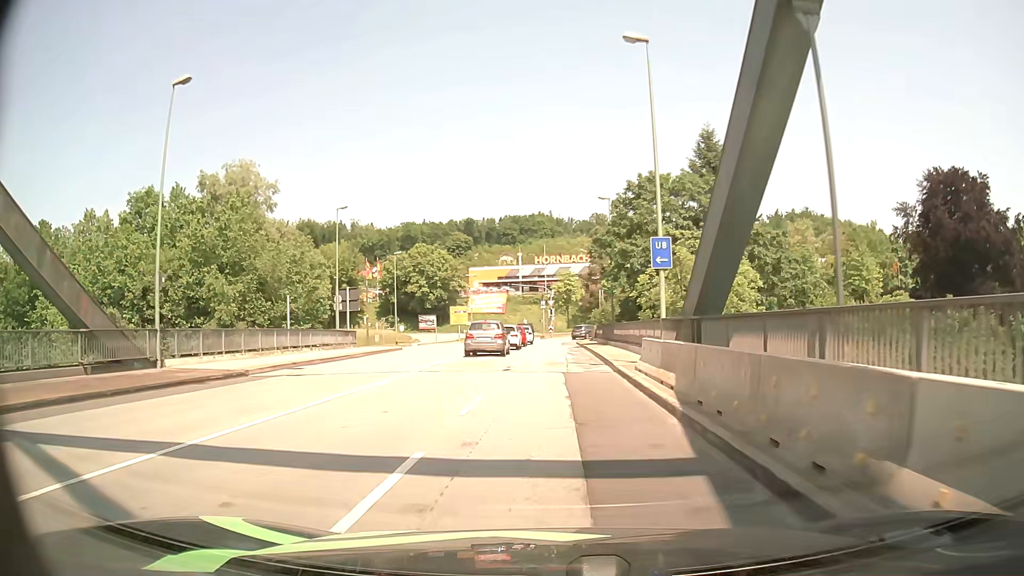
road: primary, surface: asphalt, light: Day
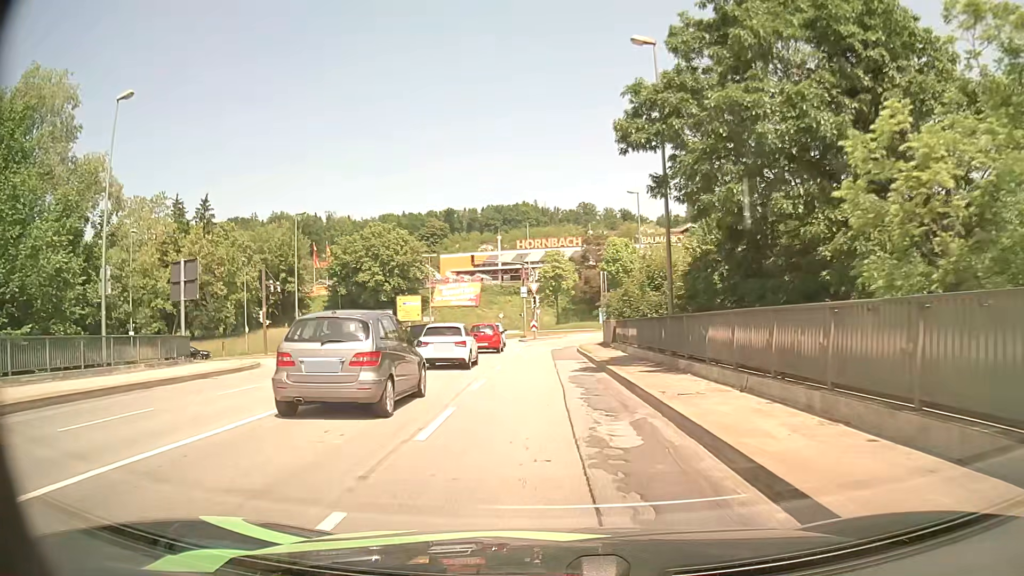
(+0.4, +26.3) m; +1°
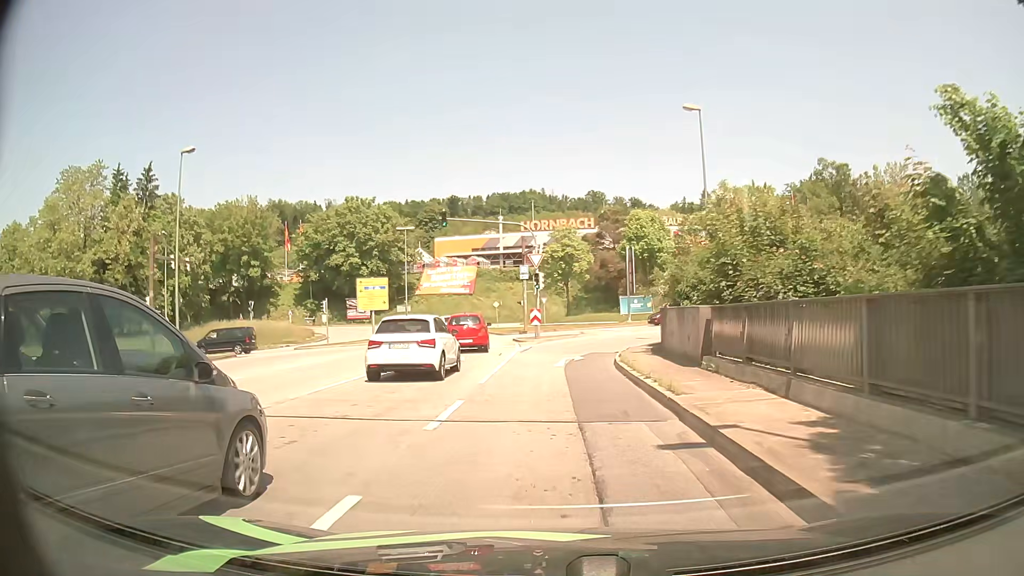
(-0.1, +17.6) m; -1°
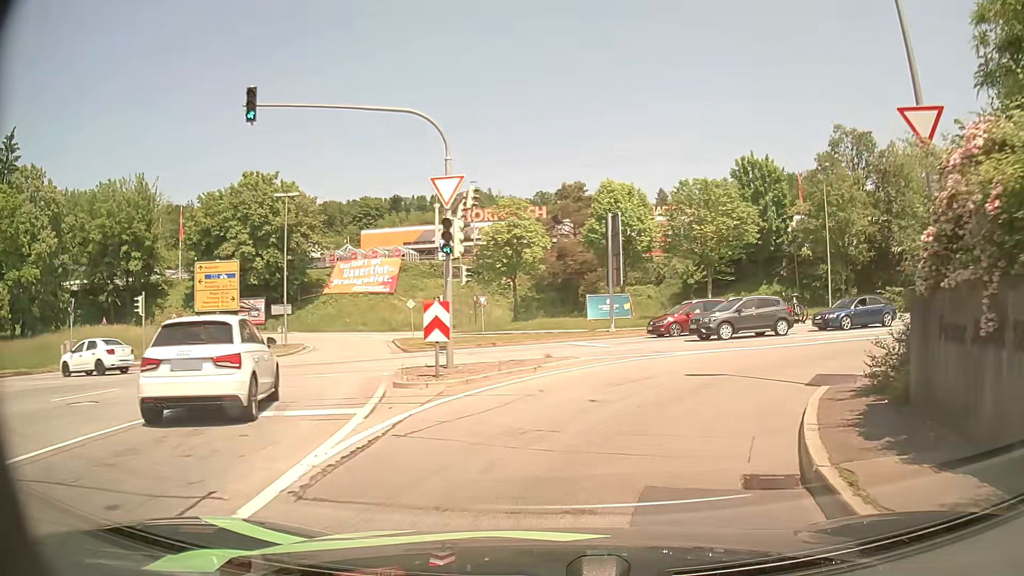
(+0.4, +19.7) m; +4°
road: primary_link
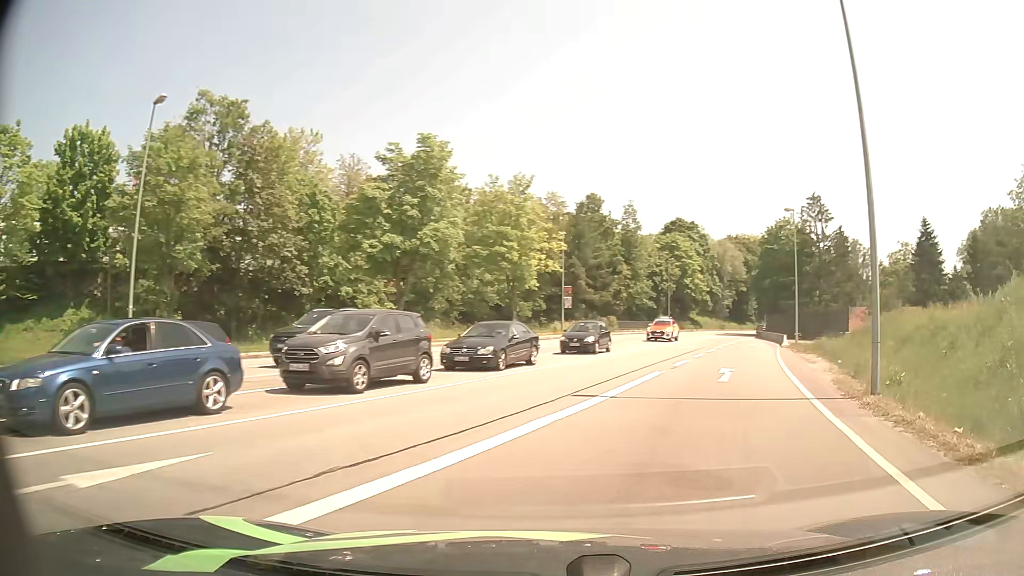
(+8.8, +18.6) m; +56°
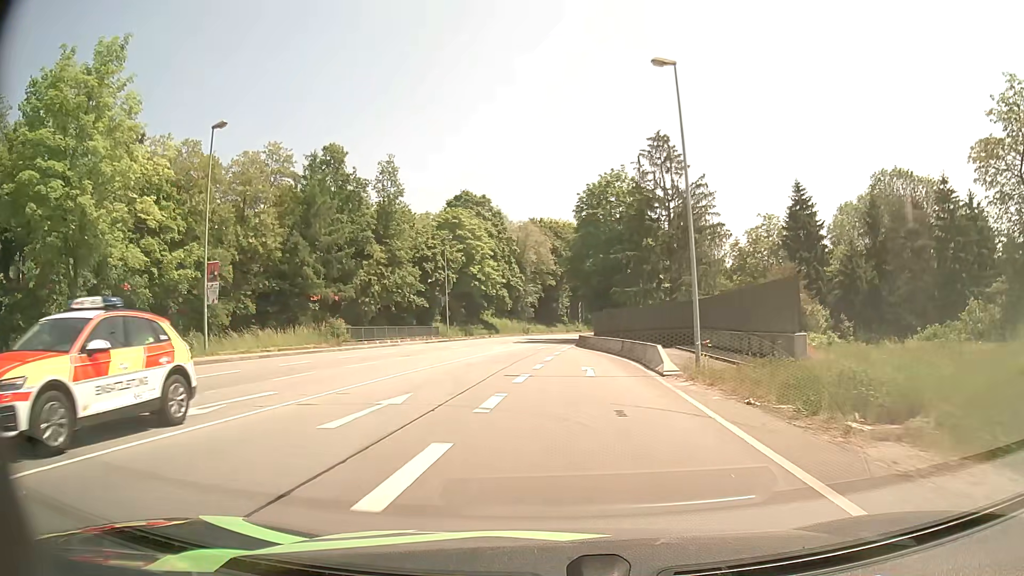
(+7.7, +28.6) m; +17°
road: primary
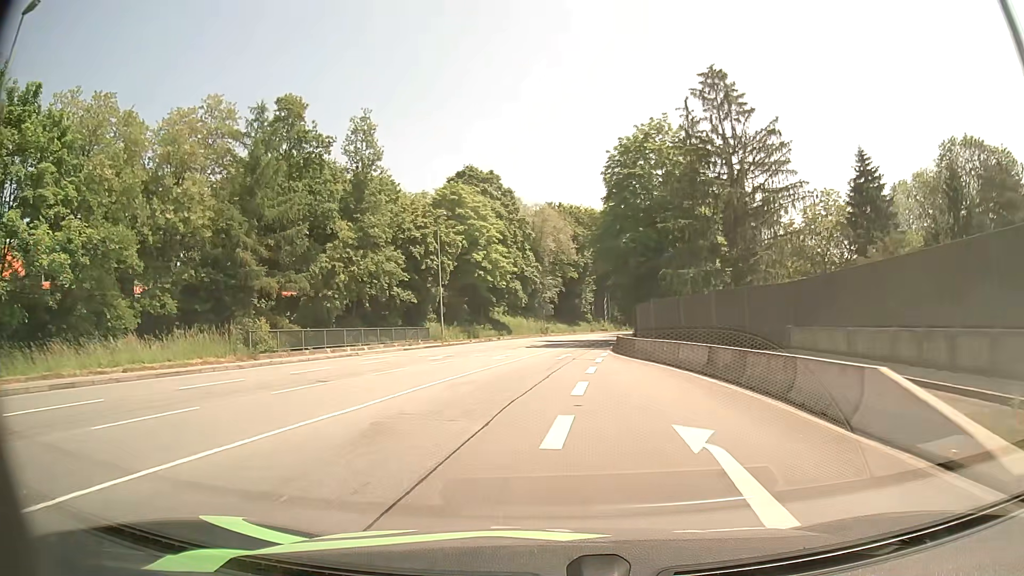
(-0.3, +15.6) m; -2°
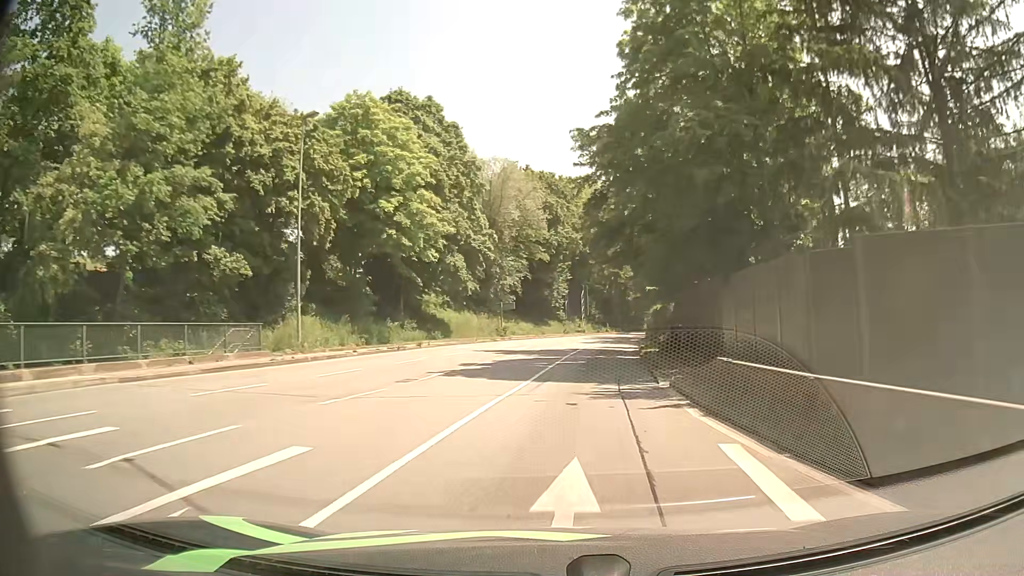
(+0.1, +26.6) m; +2°
(0, +10) (+1, +20) (+2, +30) (+3, +40) (+5, +50) (+6, +60) (+8, +69) (+11, +79) (+13, +89) (+16, +98) m
